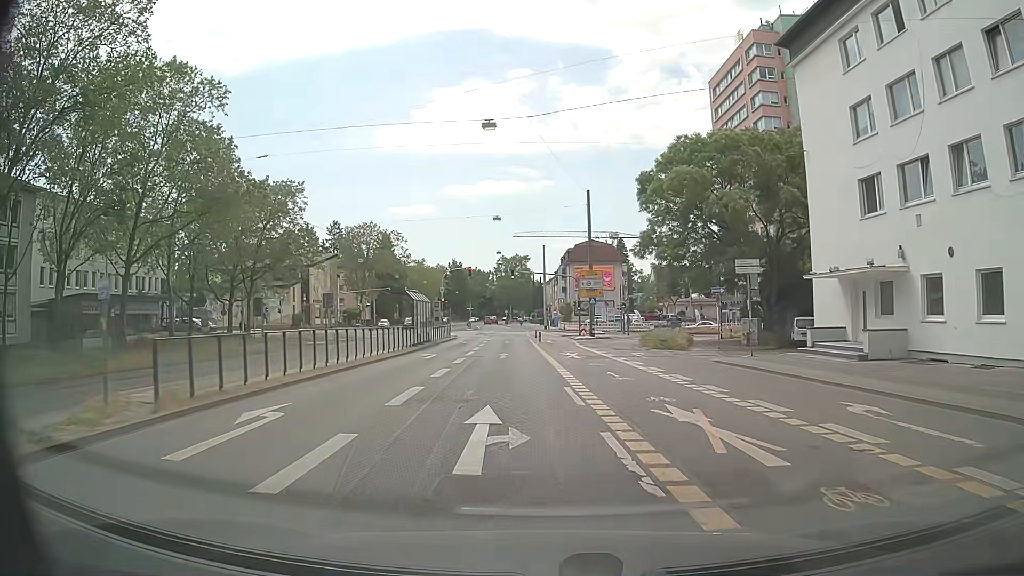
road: secondary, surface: asphalt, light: Day
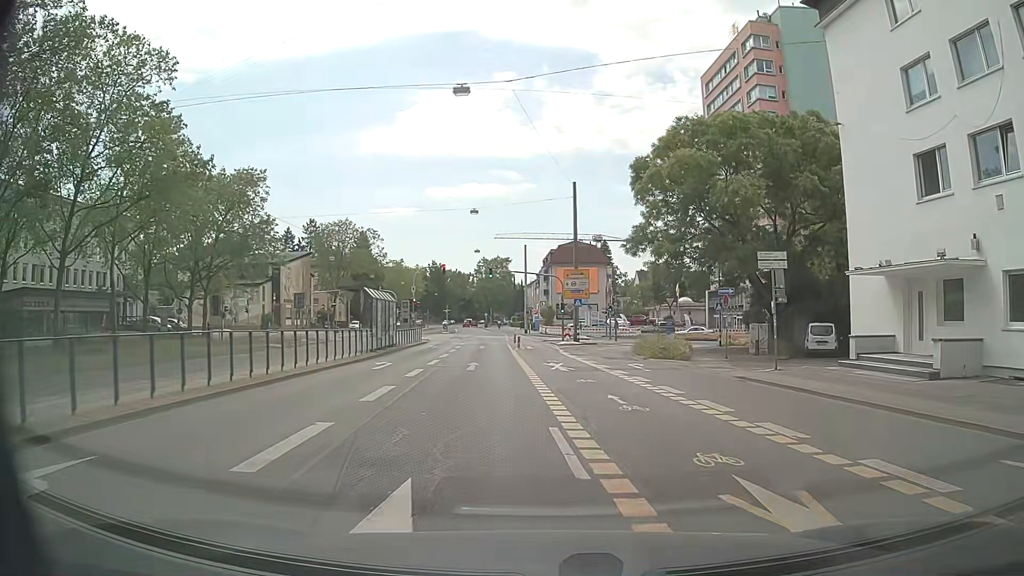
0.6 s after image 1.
(0.0, +5.1) m; +1°
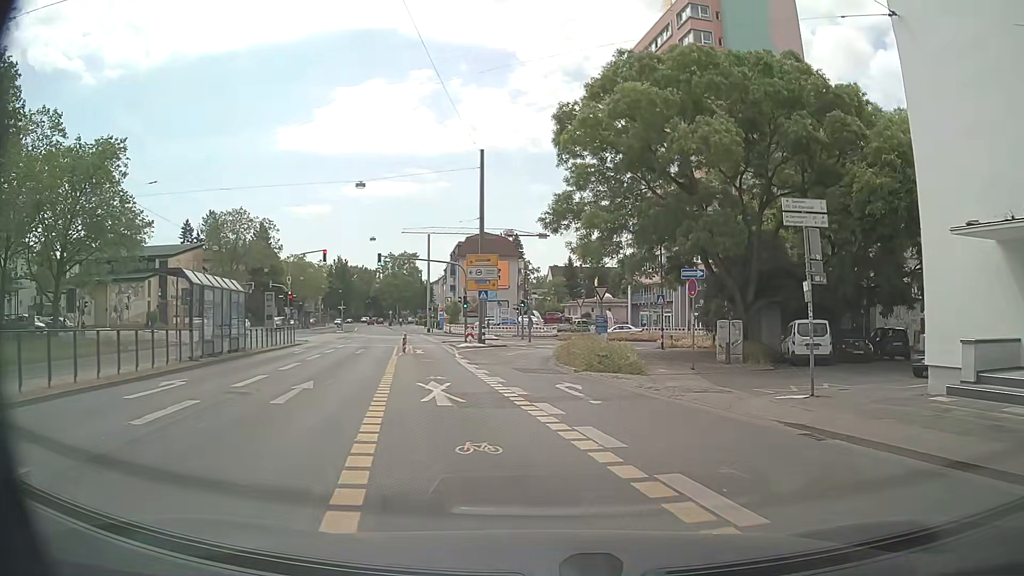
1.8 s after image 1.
(+0.6, +9.6) m; +8°
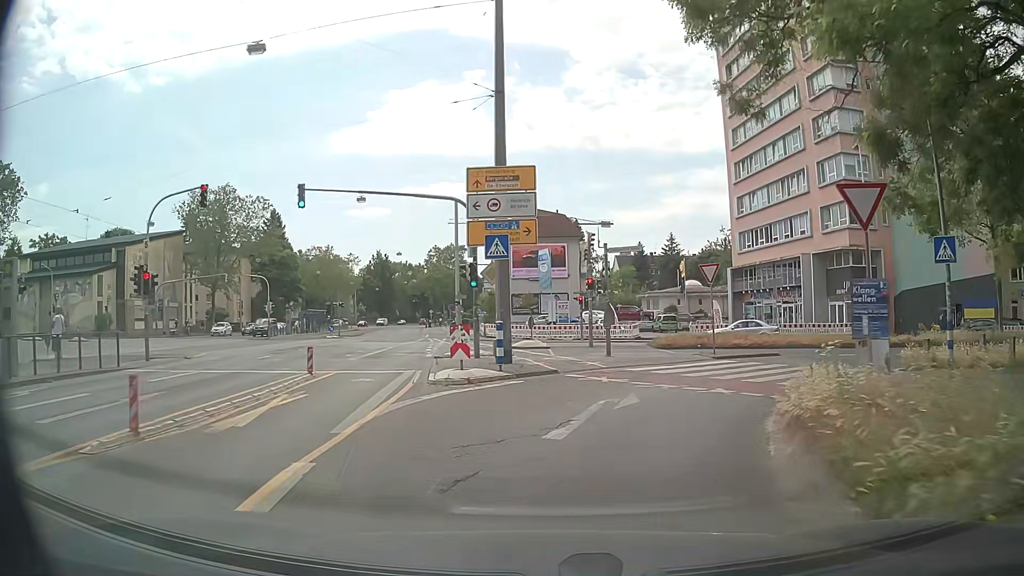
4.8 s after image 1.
(-0.8, +24.0) m; -5°
